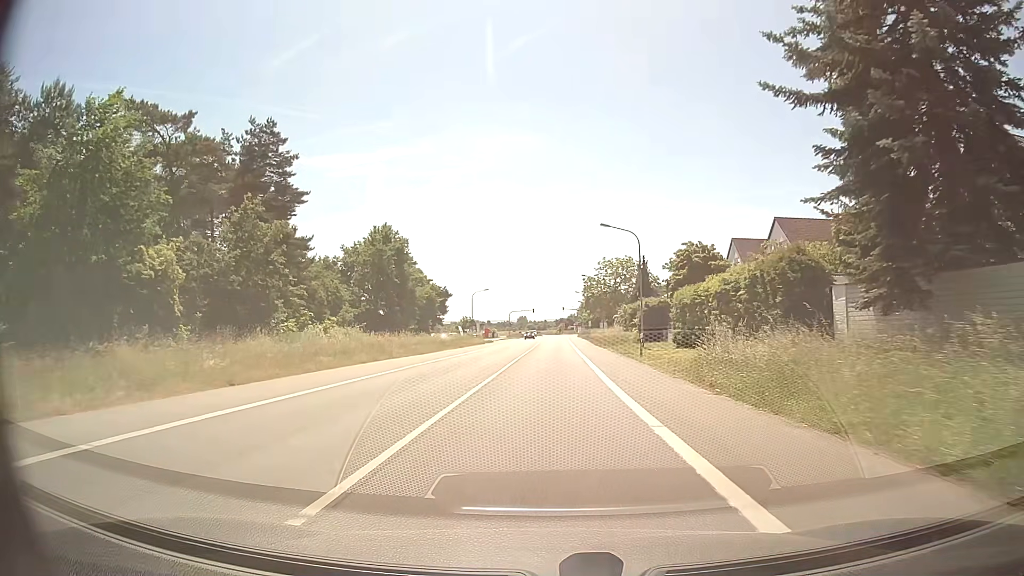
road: primary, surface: asphalt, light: Day
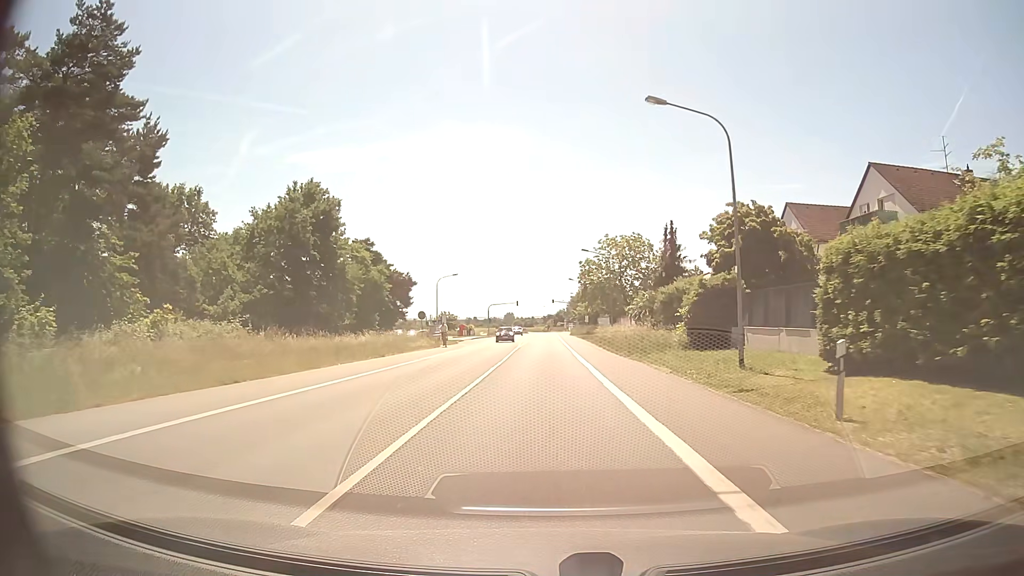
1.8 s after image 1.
(+0.3, +23.0) m; +1°
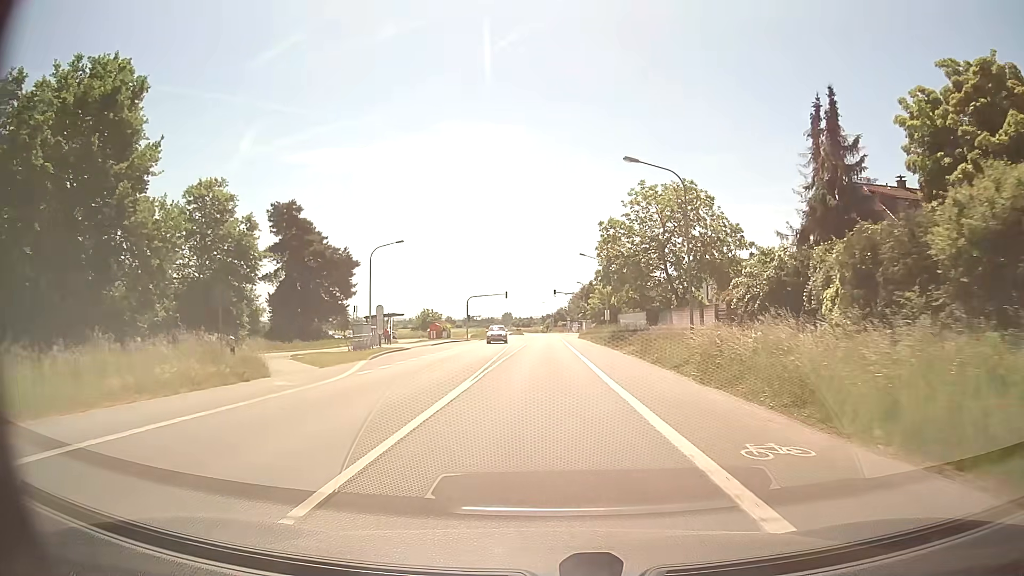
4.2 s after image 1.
(-0.1, +30.8) m; 0°
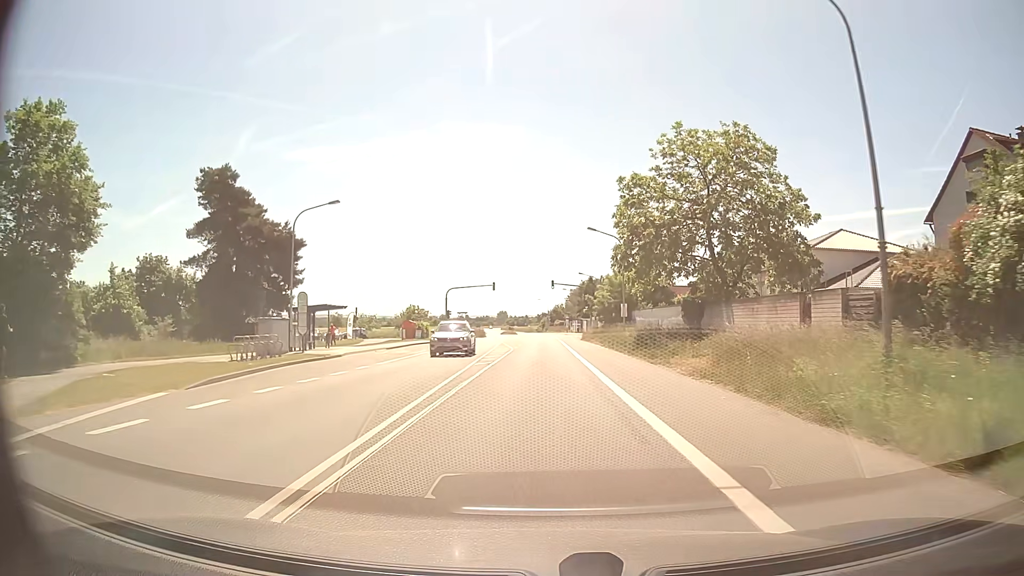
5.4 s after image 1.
(+0.1, +15.4) m; 0°
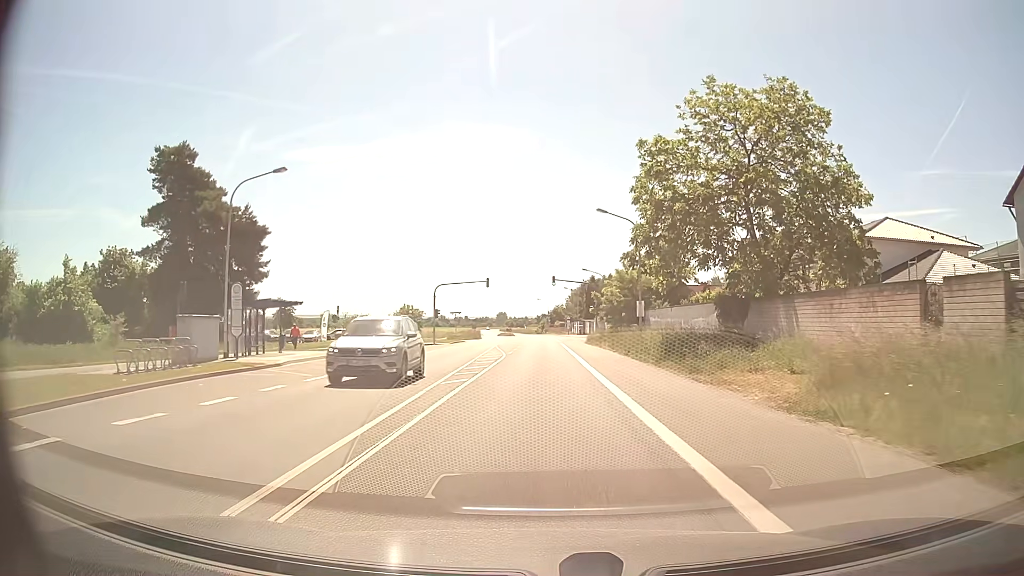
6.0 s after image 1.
(0.0, +7.7) m; 0°
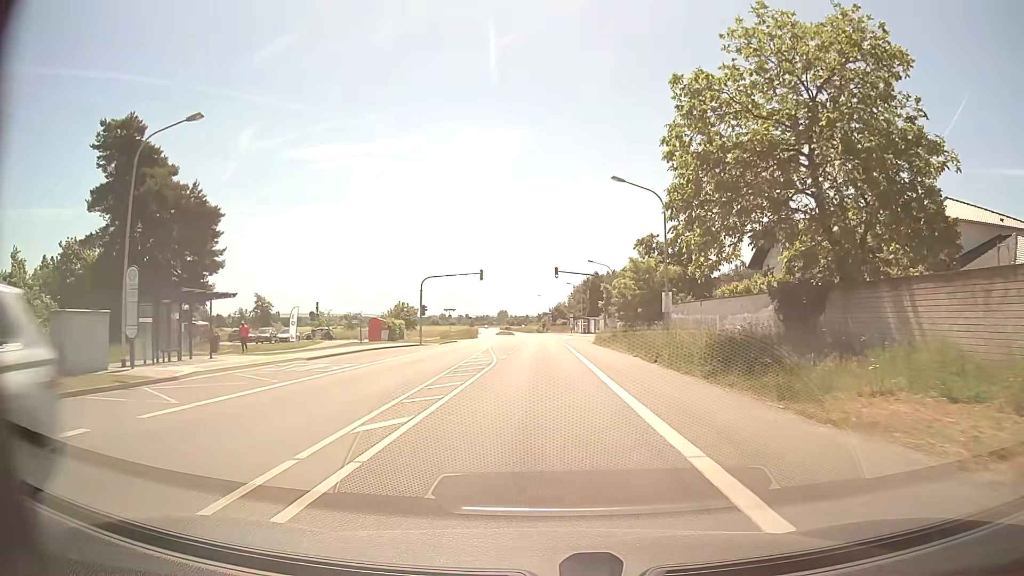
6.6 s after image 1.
(0.0, +7.7) m; 0°
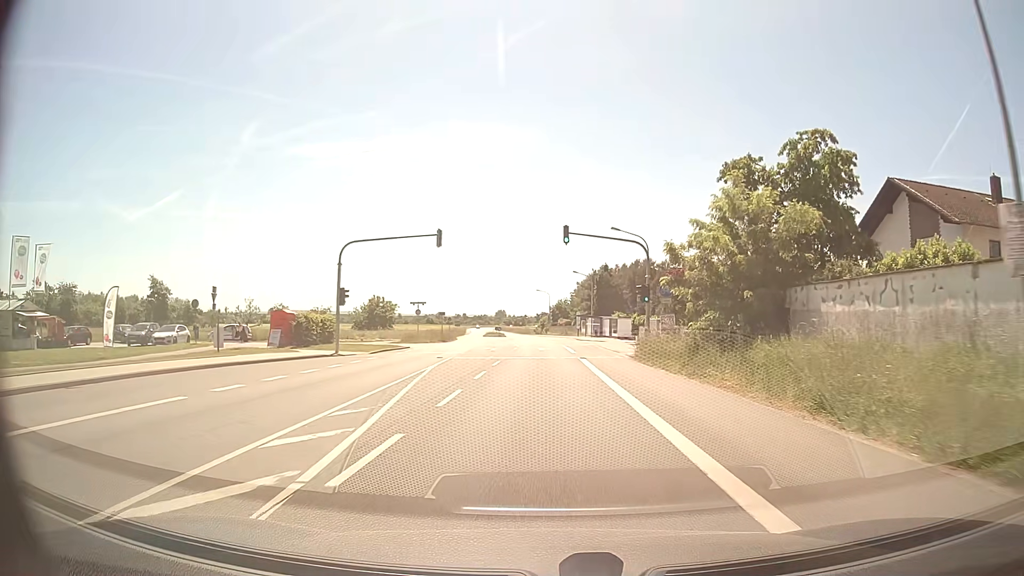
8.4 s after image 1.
(+0.1, +23.2) m; 0°
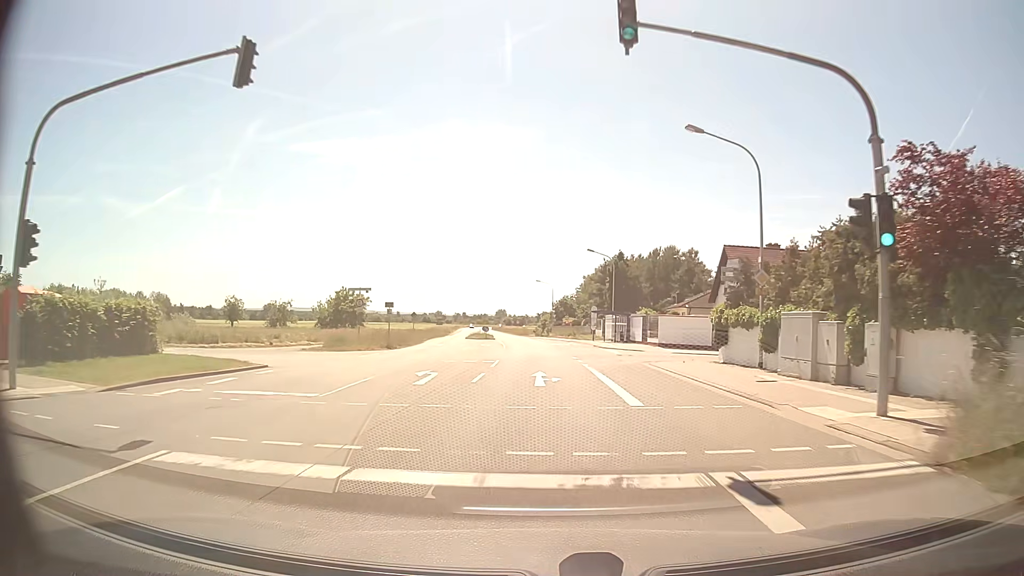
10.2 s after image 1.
(0.0, +23.3) m; 0°
